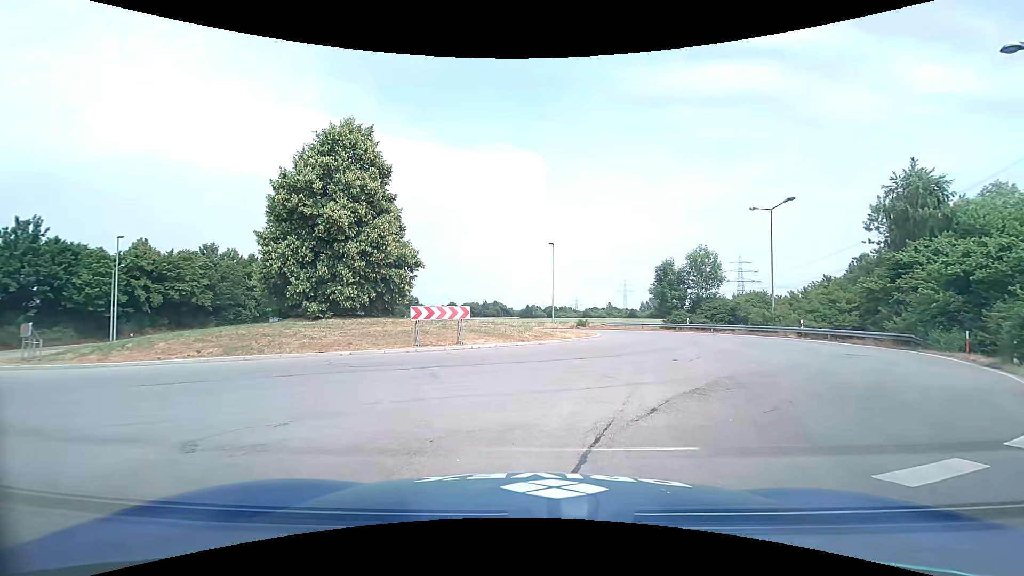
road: primary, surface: asphalt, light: Day
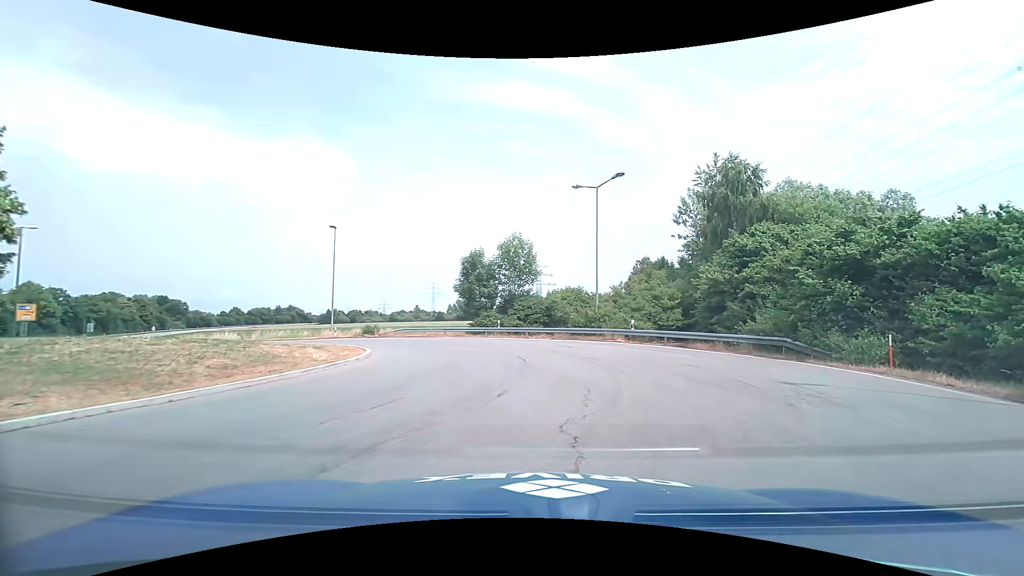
(+2.1, +11.7) m; +20°
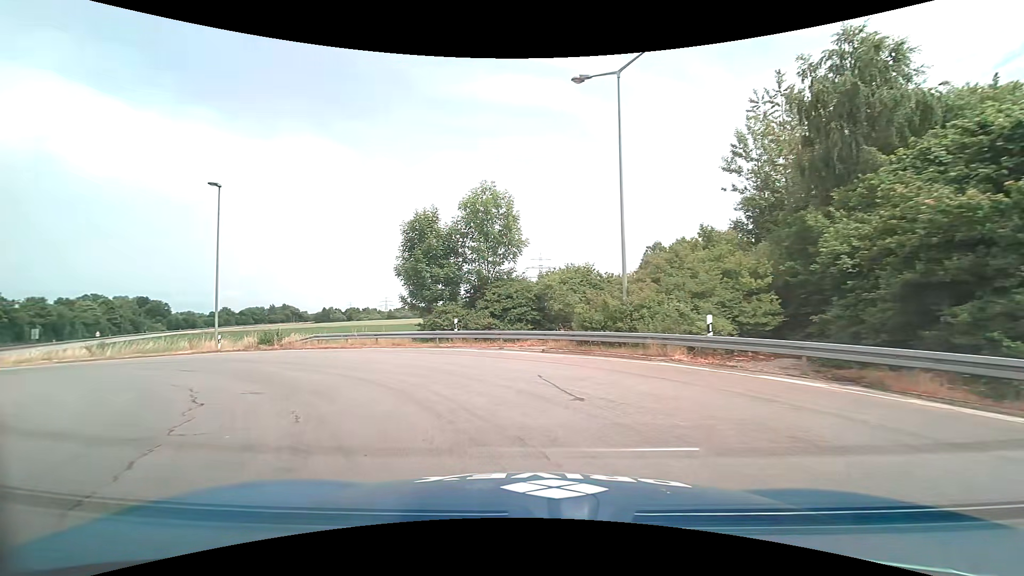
(+1.6, +15.5) m; +3°
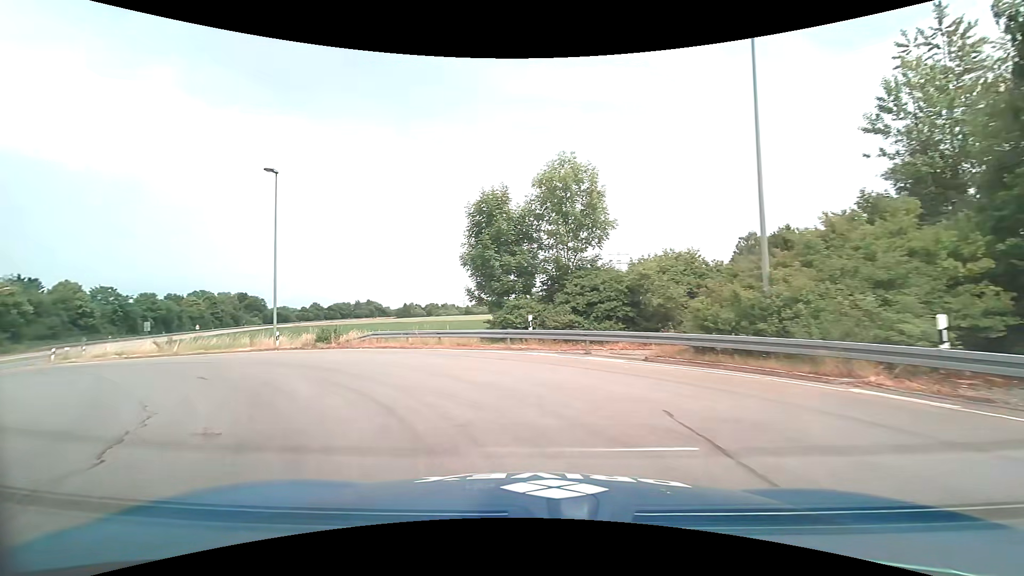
(-0.3, +4.3) m; -8°
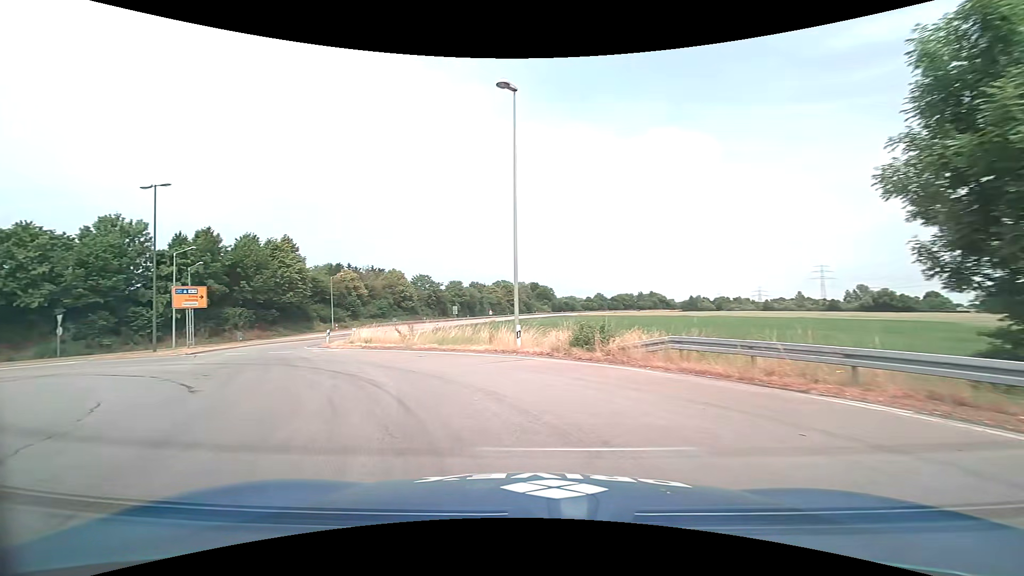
(-3.3, +12.0) m; -32°
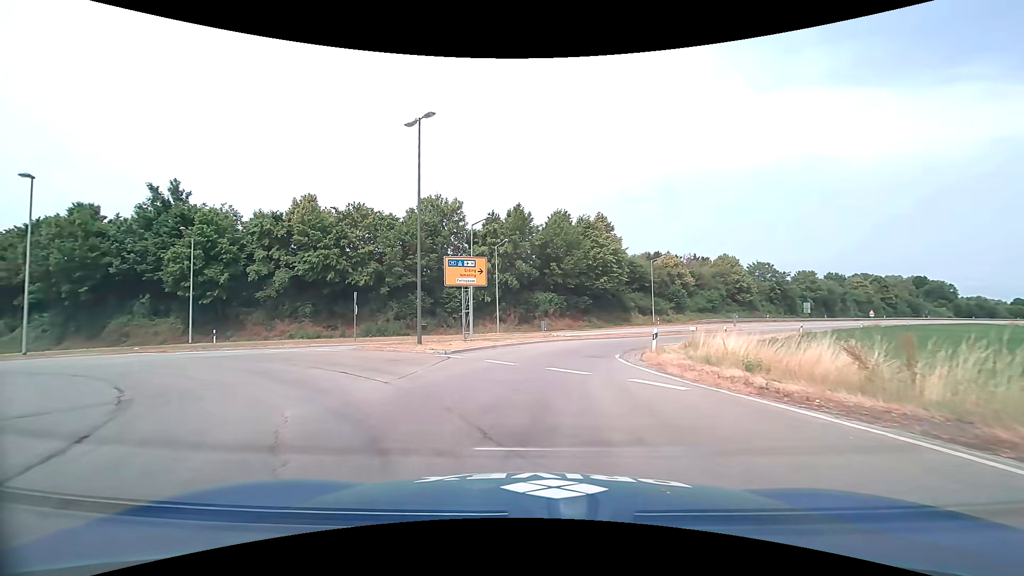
(-5.2, +14.3) m; -36°
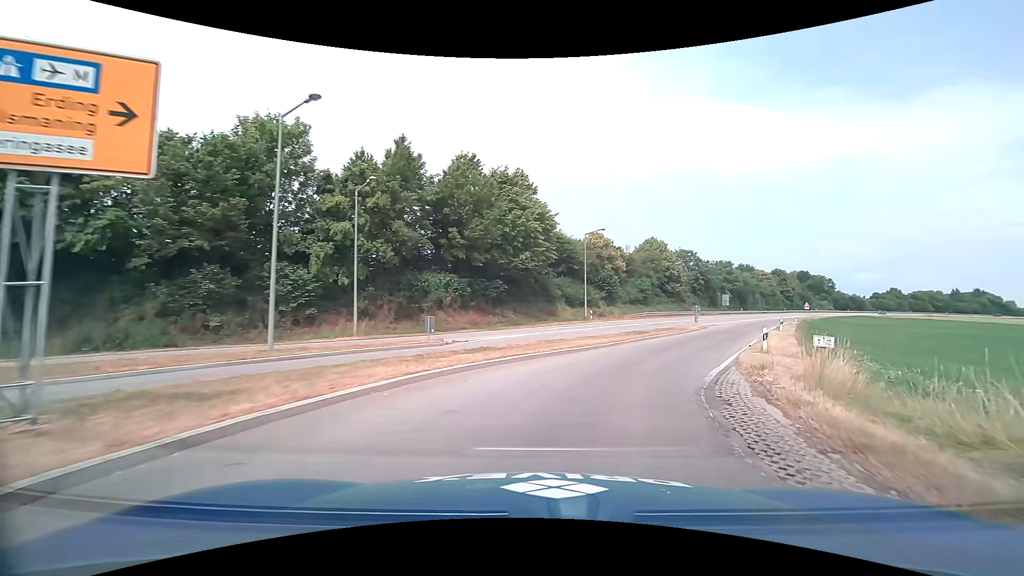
(+0.4, +18.2) m; +10°
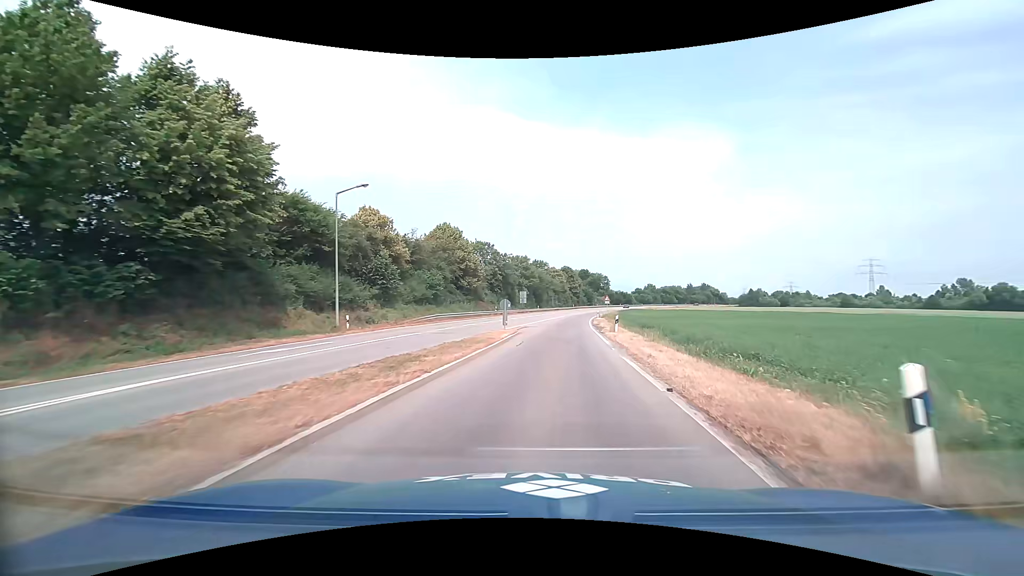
(+3.6, +16.5) m; +23°
(0, +10) (+1, +20) (+2, +30) (+3, +40) (+4, +50) (+6, +60) (+7, +70) (+9, +79) (+11, +89) (+12, +99) m
